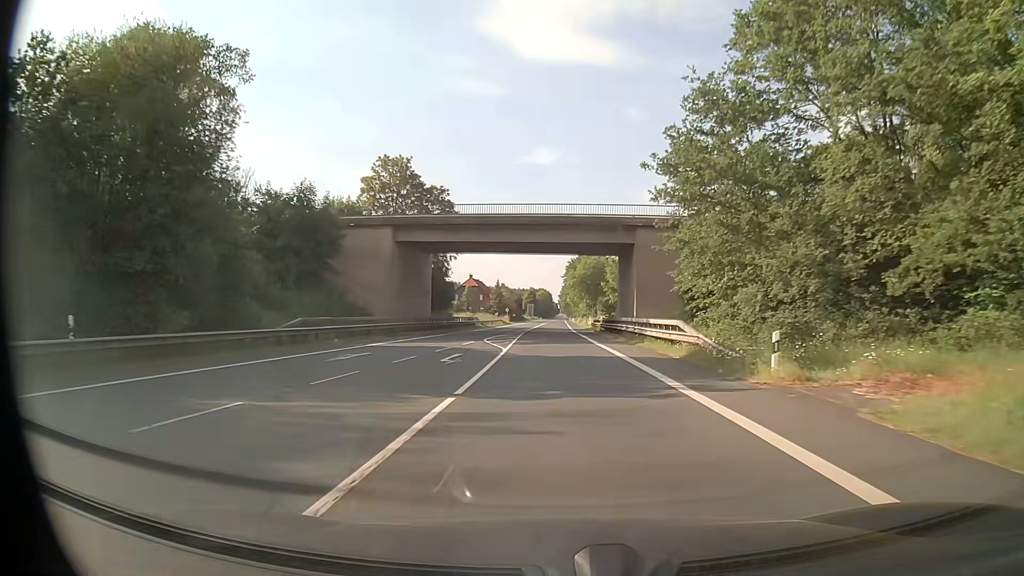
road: primary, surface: asphalt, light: Day
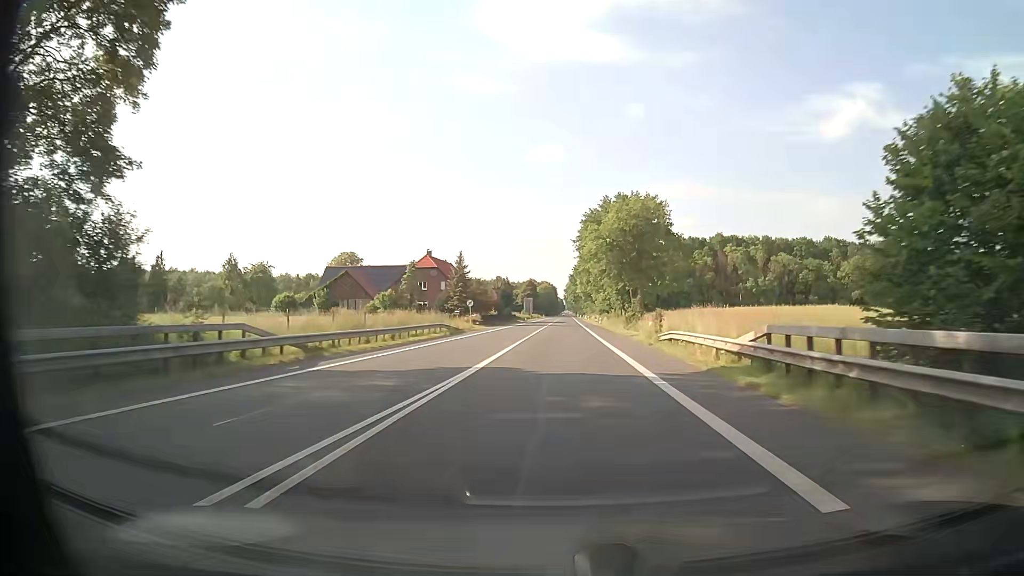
(-0.4, +59.2) m; -1°
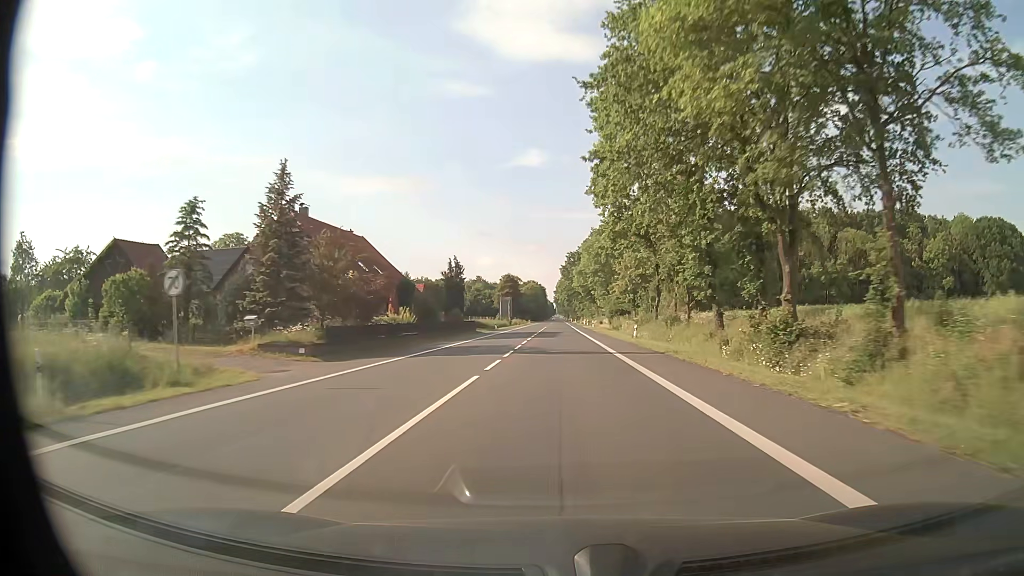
(+0.8, +50.1) m; +1°
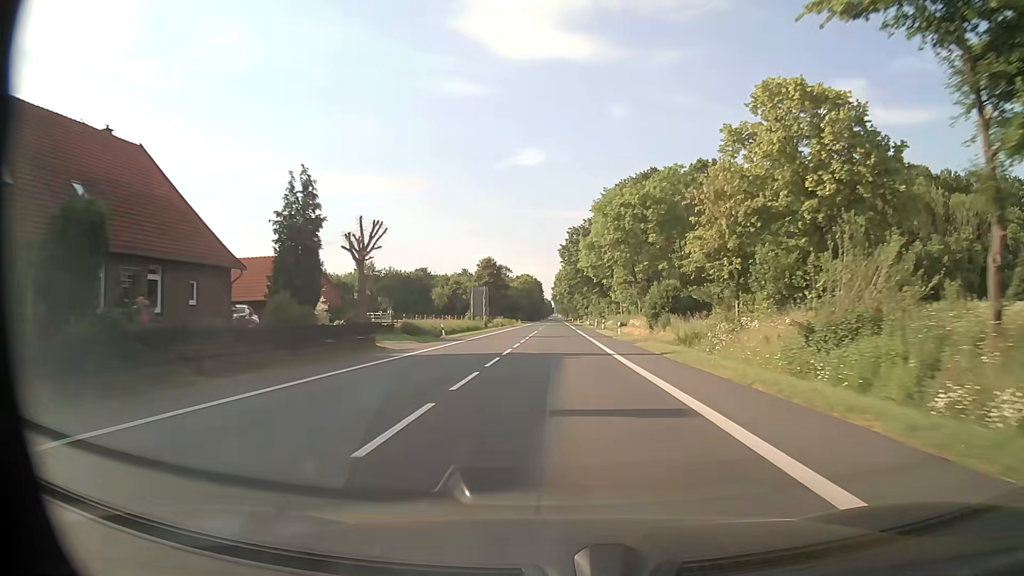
(+0.1, +41.5) m; 0°
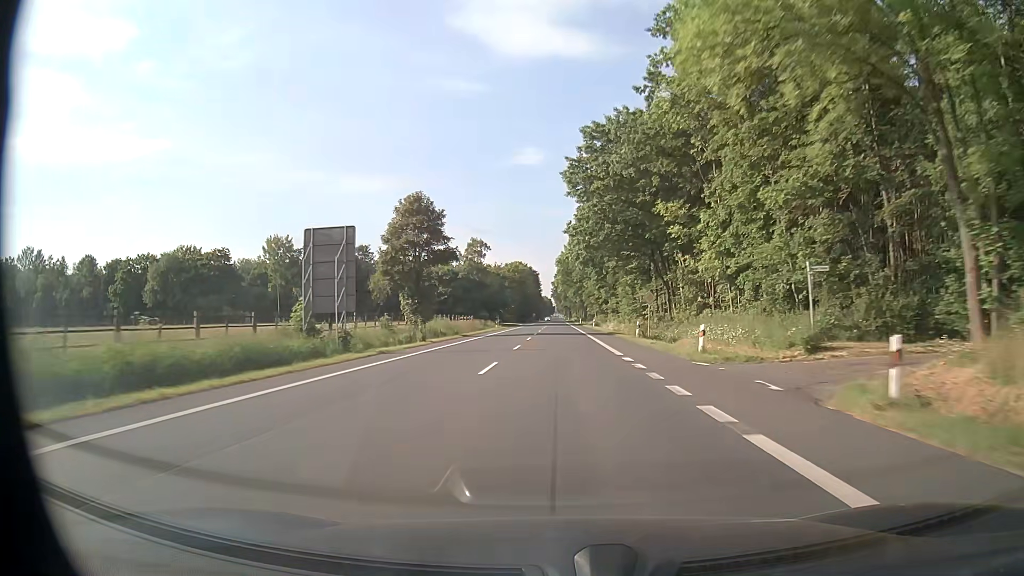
(+0.1, +60.3) m; 0°
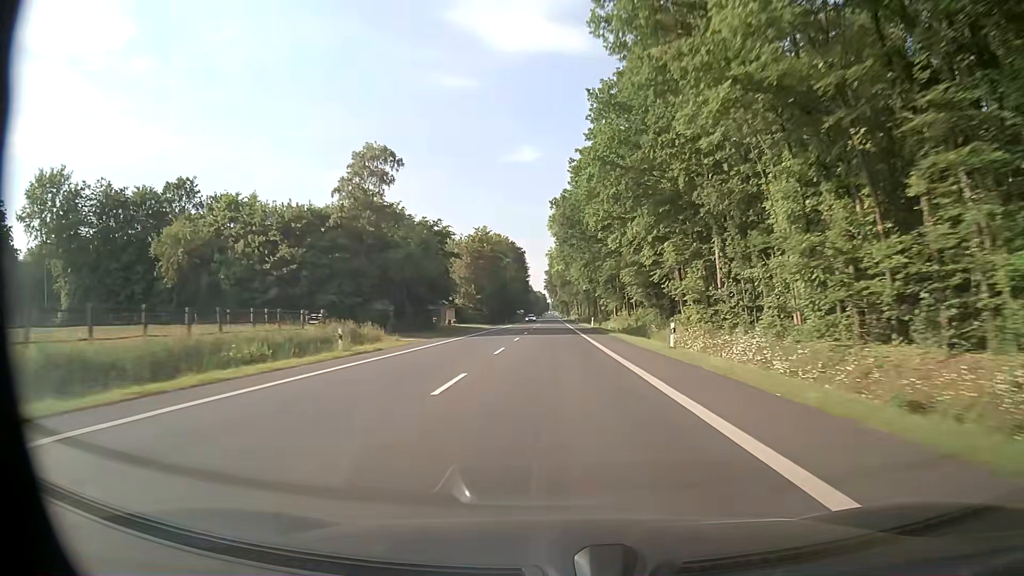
(+0.2, +65.1) m; 0°
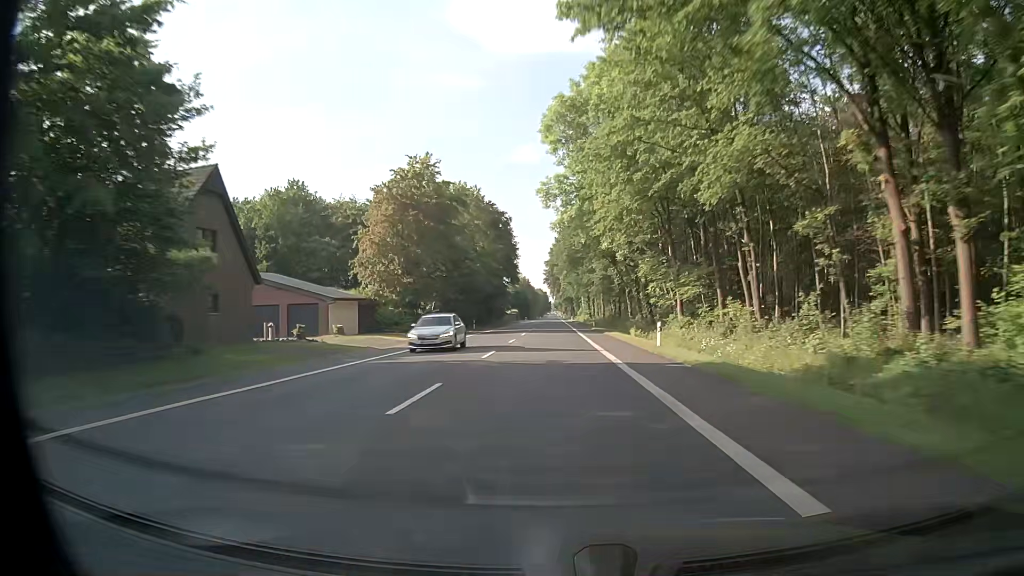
(+0.1, +50.4) m; 0°
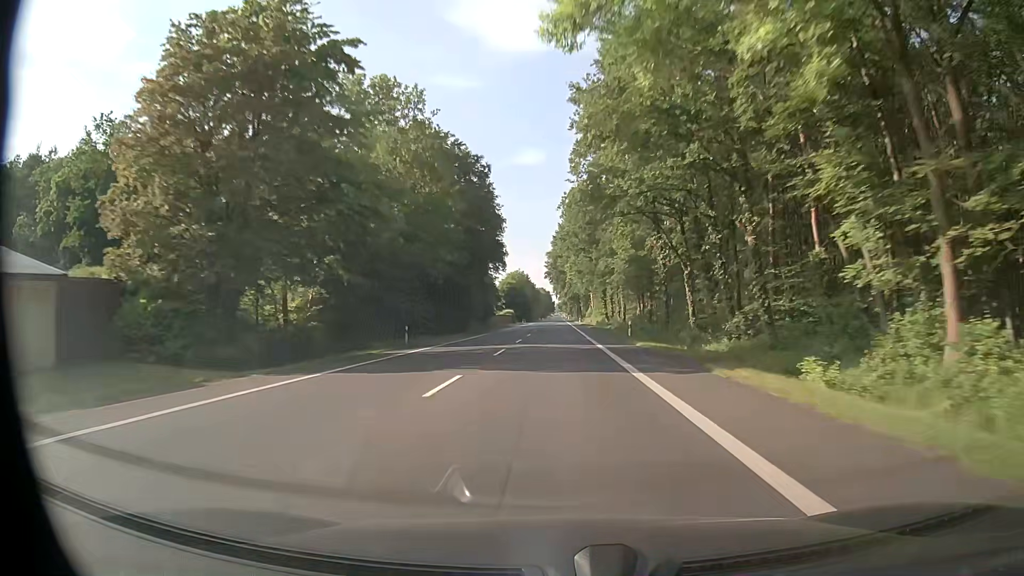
(-0.1, +34.0) m; -1°
(0, +10) (0, +20) (0, +30) (0, +40) (0, +50) (0, +60) (0, +70) (0, +80) (0, +90) (0, +100) m
